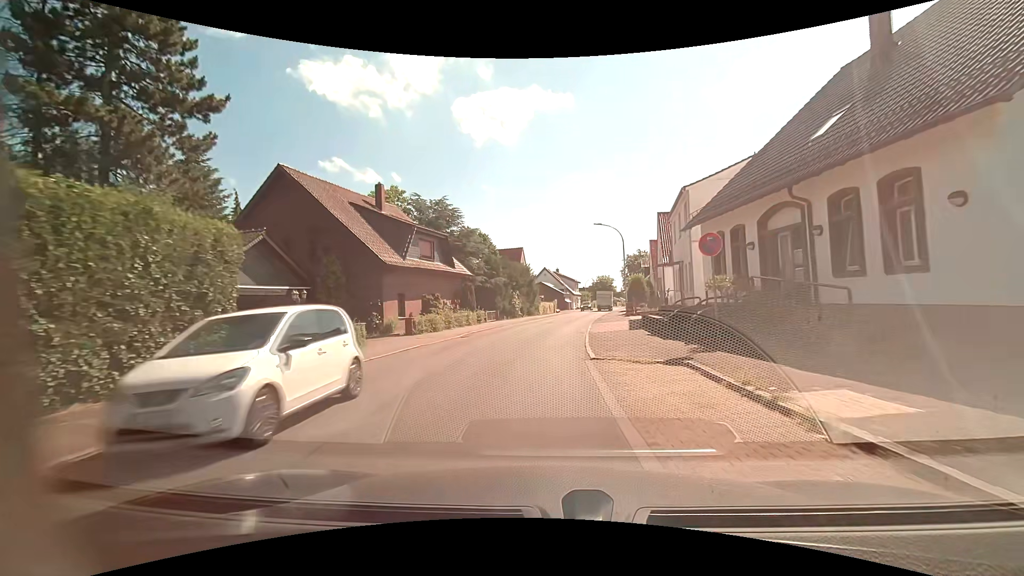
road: residential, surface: asphalt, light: Day
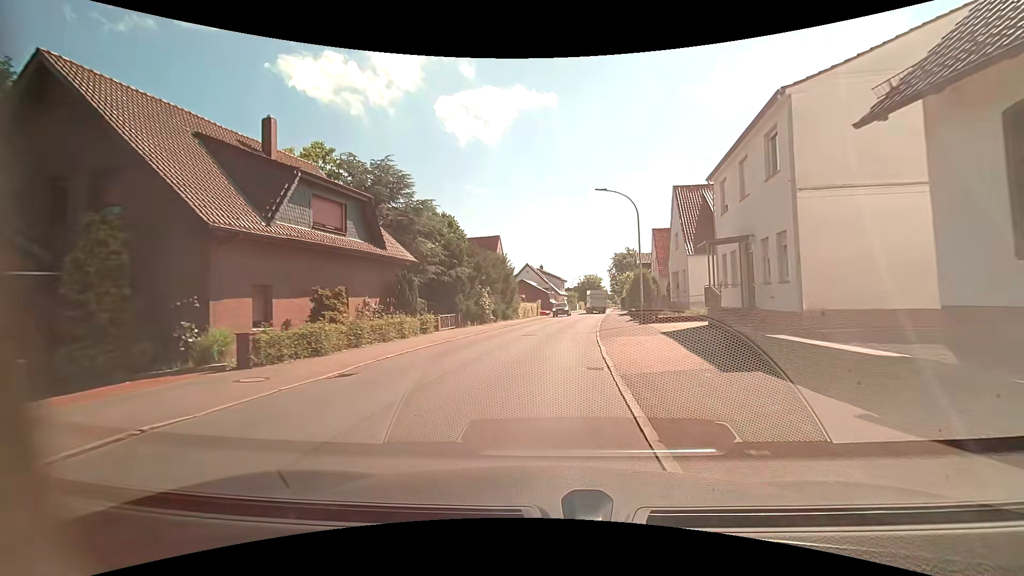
(+0.2, +12.5) m; +1°
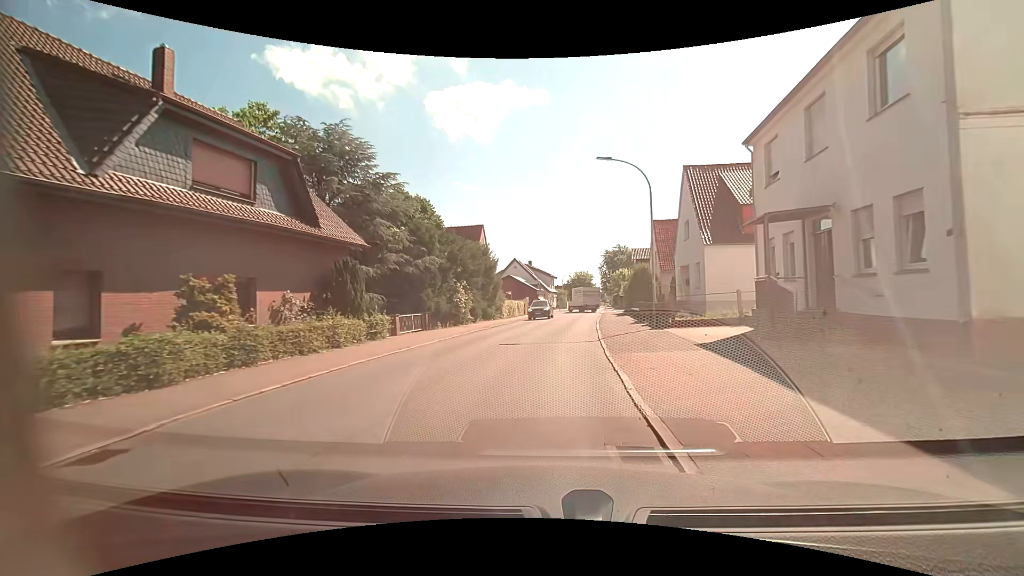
(+0.2, +5.8) m; +2°
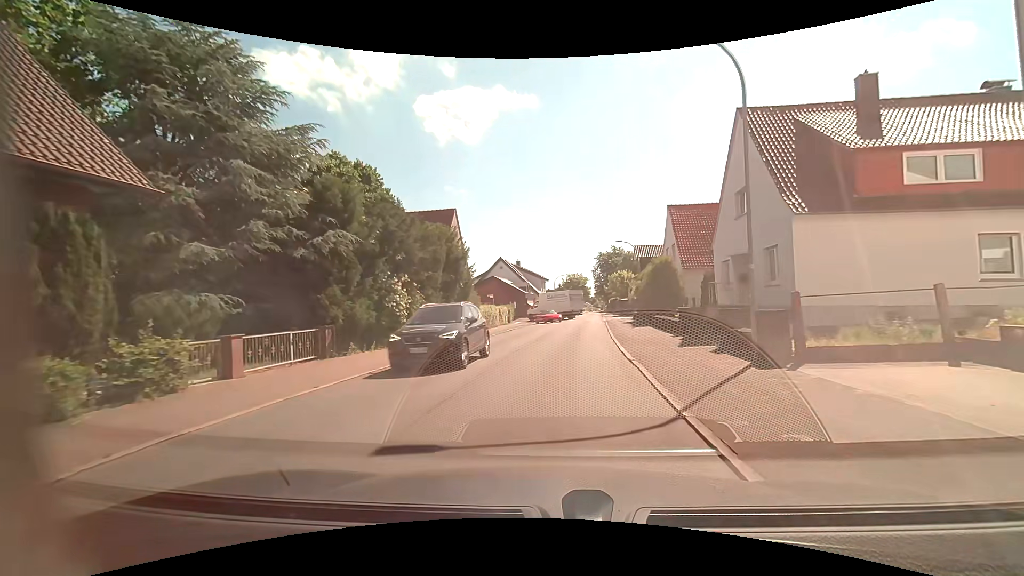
(+0.1, +10.9) m; +2°
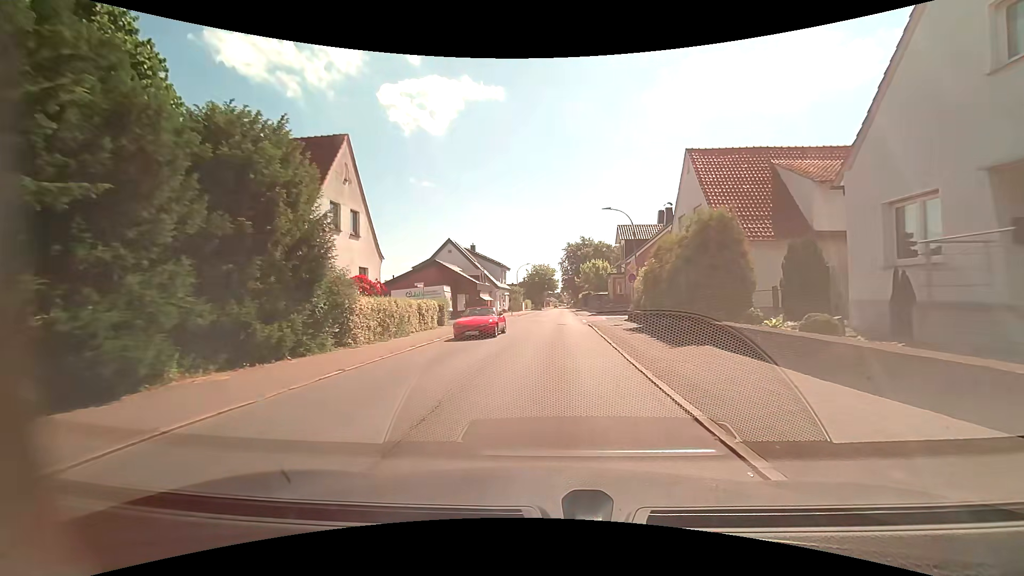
(+0.5, +15.5) m; +4°
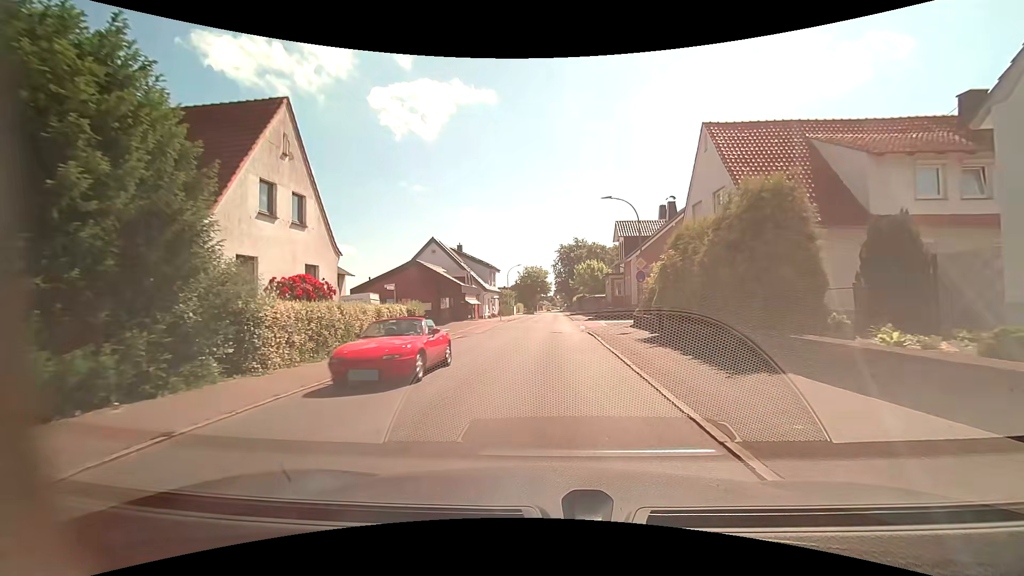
(0.0, +4.6) m; 0°
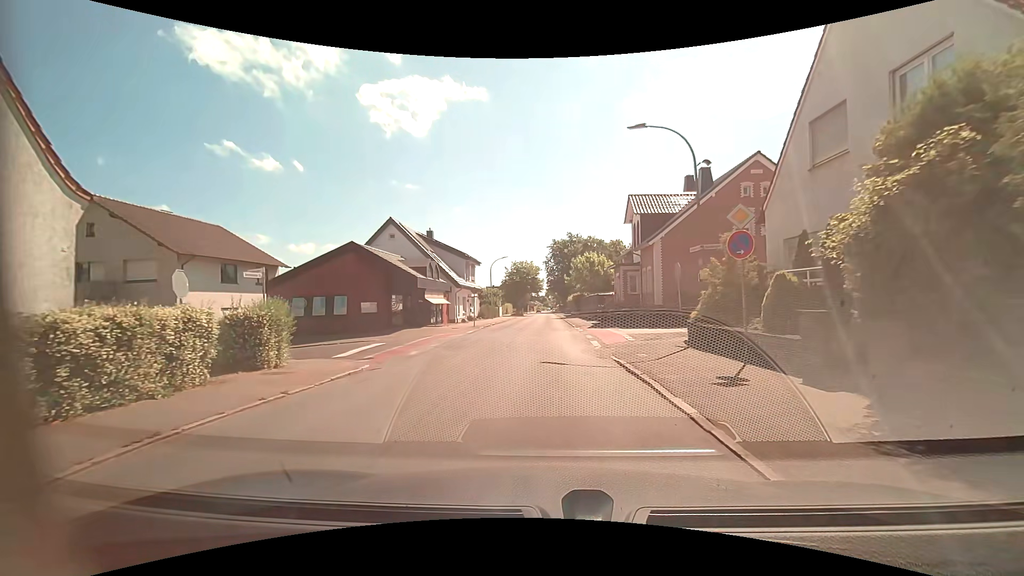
(+0.1, +12.2) m; +1°
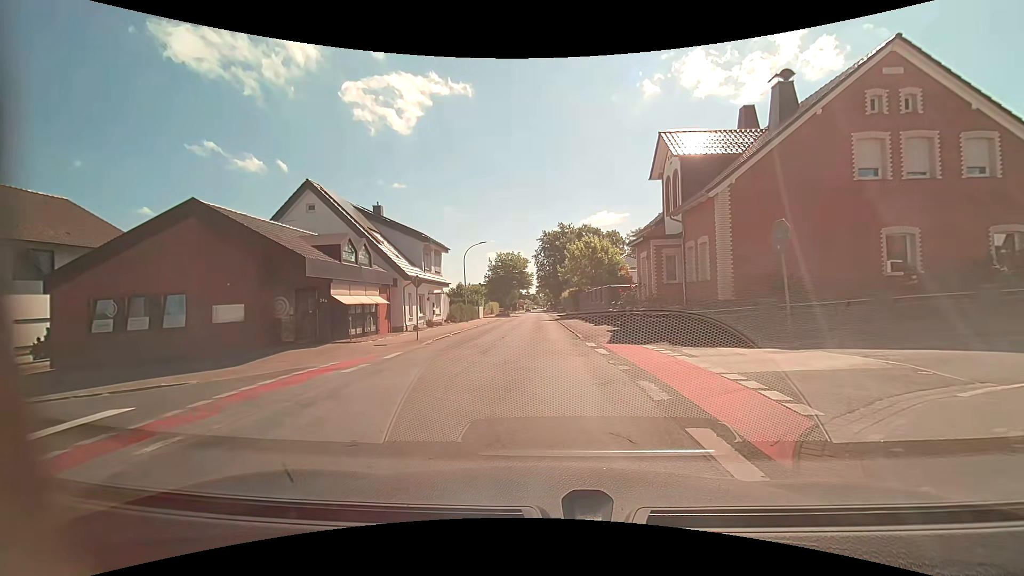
(+0.1, +12.8) m; +1°
